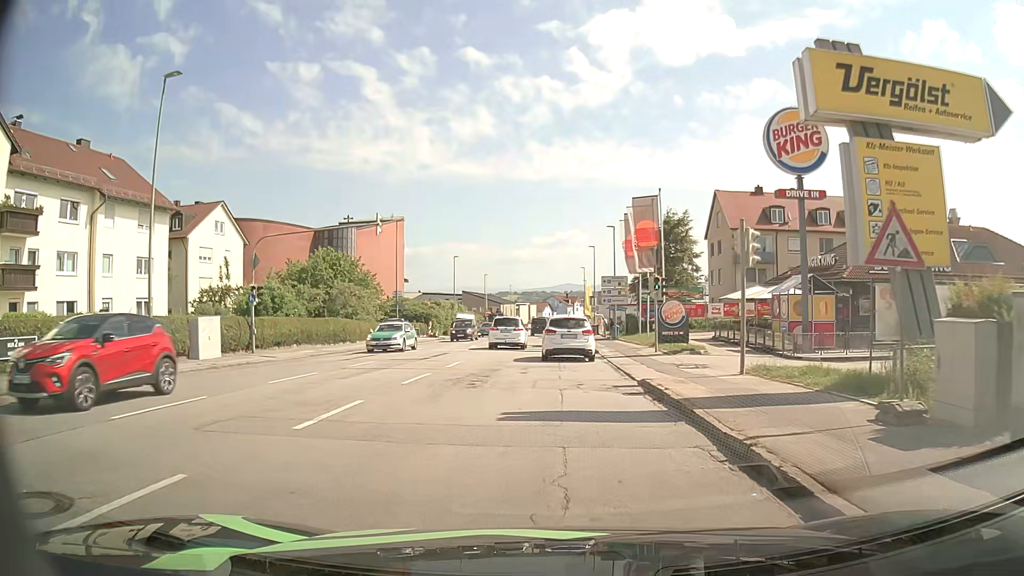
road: tertiary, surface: asphalt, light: Day
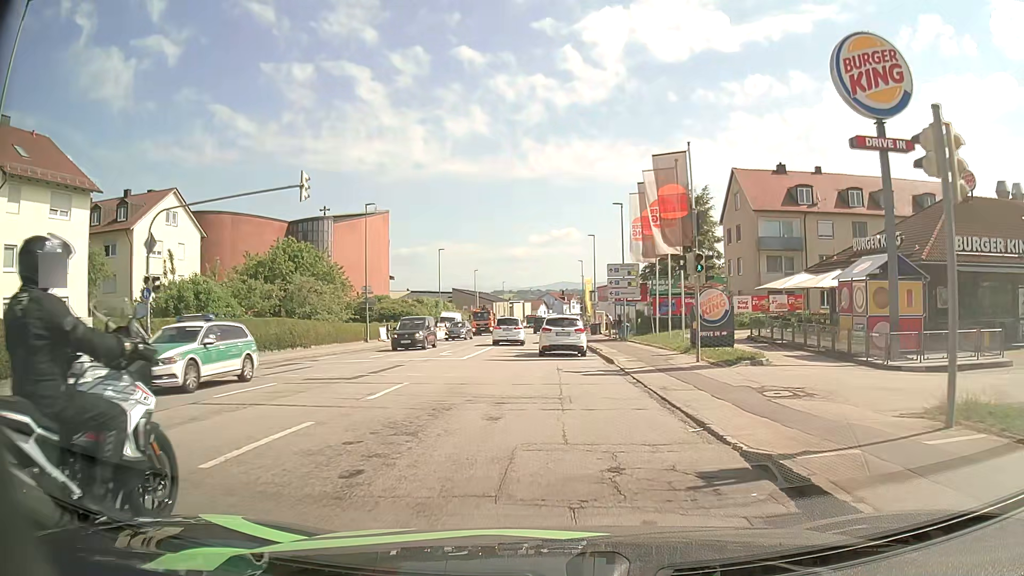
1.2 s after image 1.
(0.0, +8.5) m; +1°
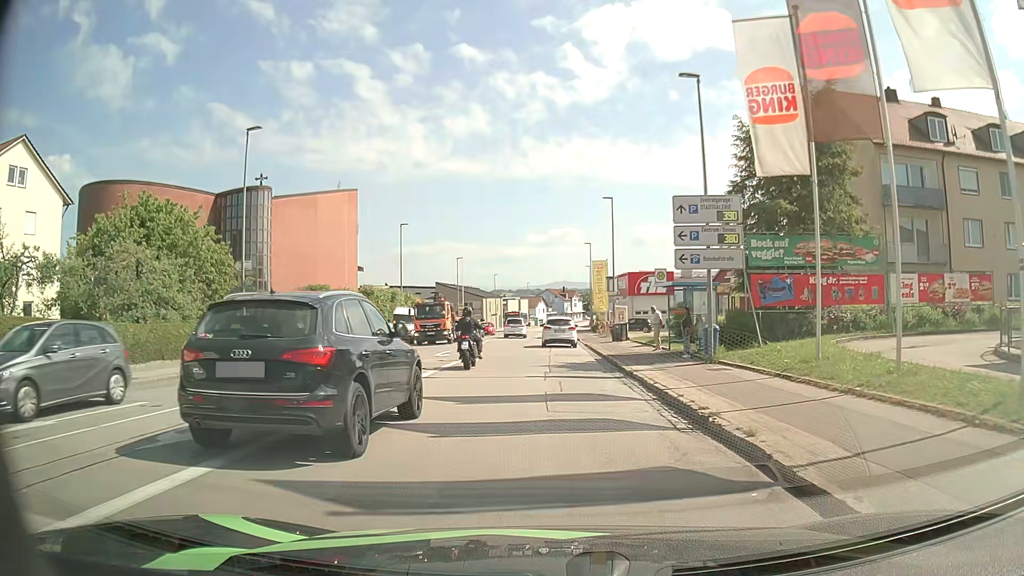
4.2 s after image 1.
(-0.1, +21.4) m; 0°
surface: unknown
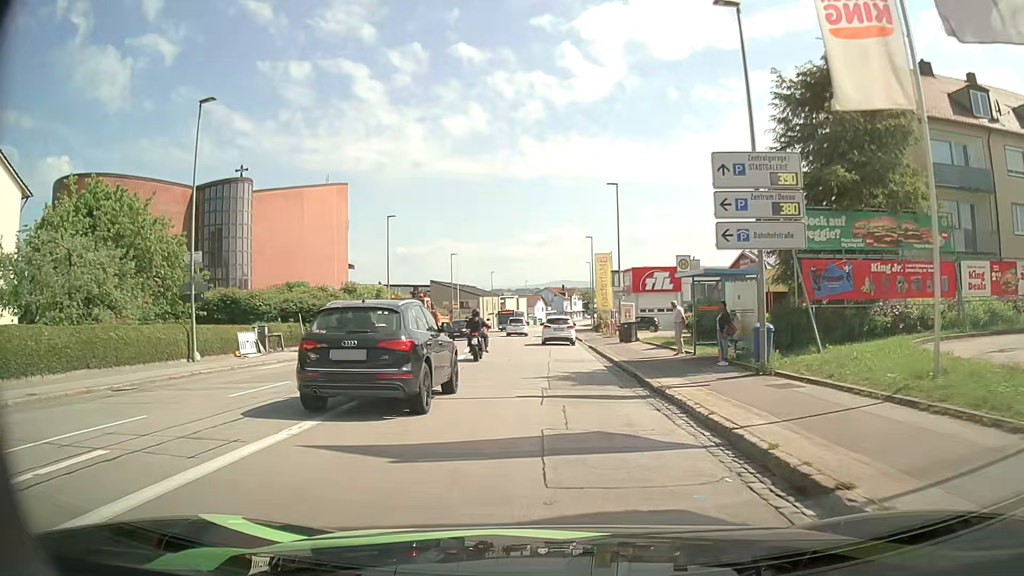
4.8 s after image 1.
(0.0, +4.7) m; 0°
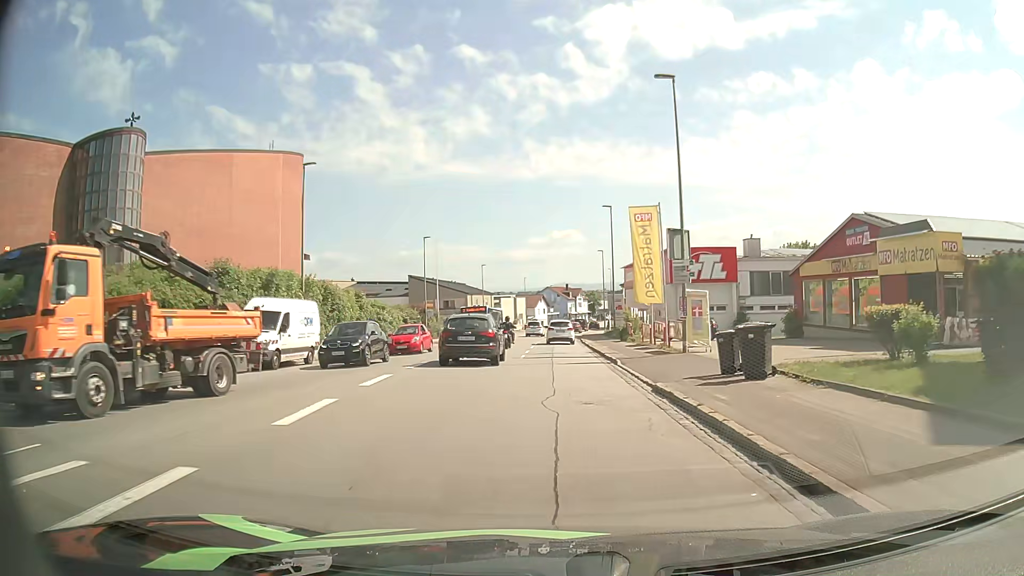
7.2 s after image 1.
(-0.1, +21.0) m; -1°
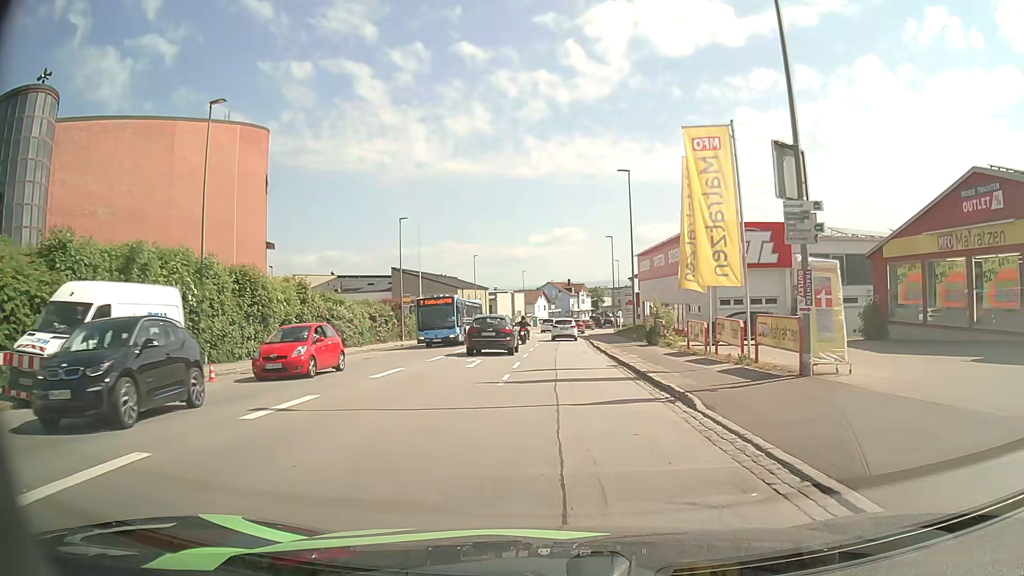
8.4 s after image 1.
(+0.1, +11.6) m; 0°
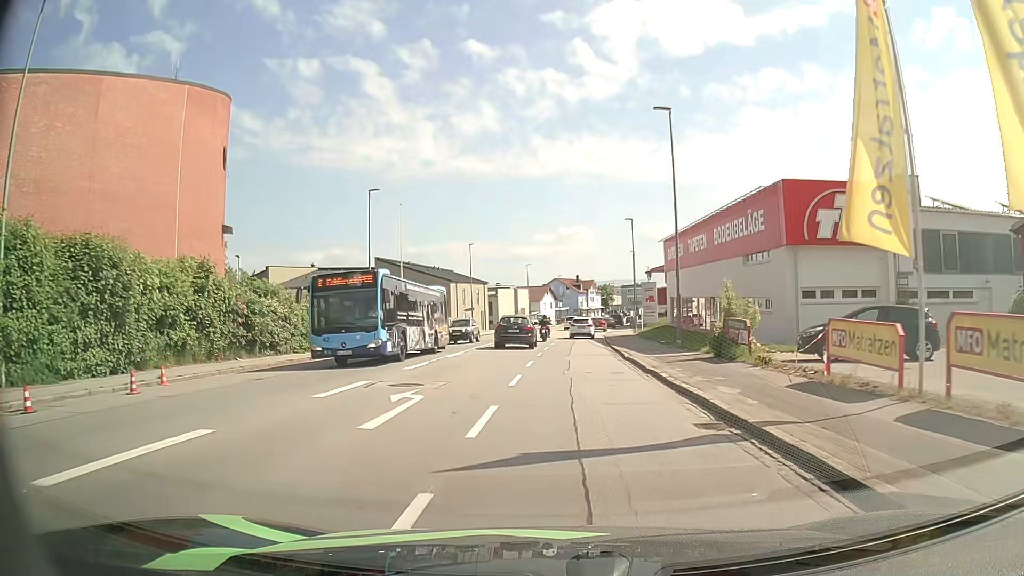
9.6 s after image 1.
(-0.1, +12.2) m; -1°
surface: asphalt
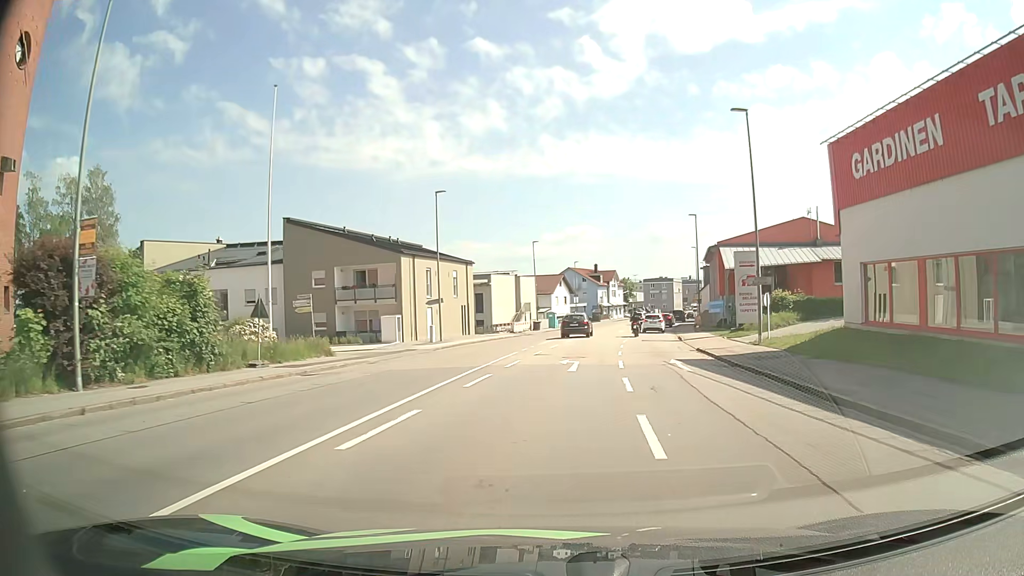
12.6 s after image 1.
(-0.9, +31.9) m; -1°
(0, +10) (+1, +20) (+2, +30) (+3, +40) (+4, +50) (+6, +60) (+8, +69) (+10, +79) (+12, +89) (+15, +99) m
